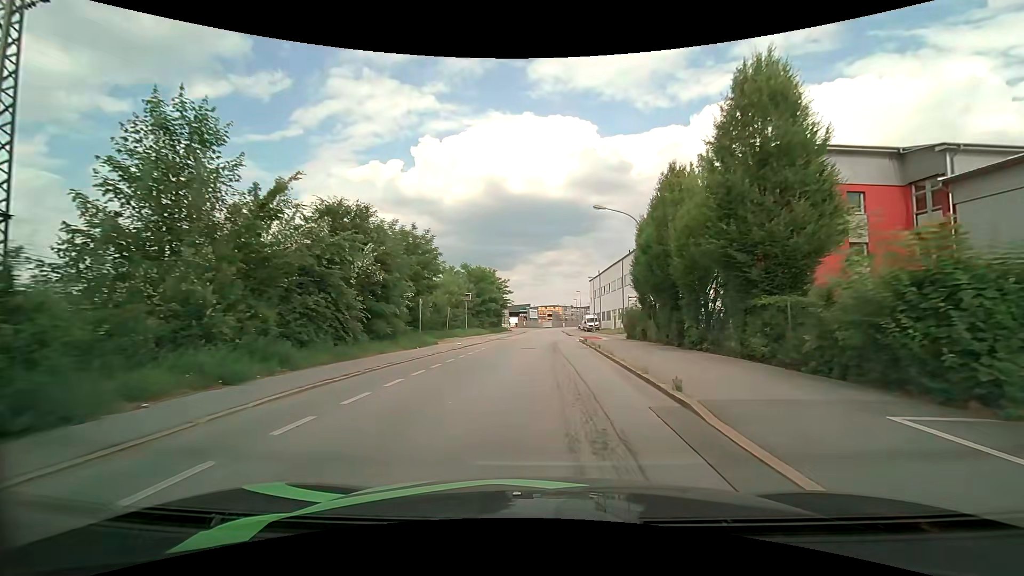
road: residential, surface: asphalt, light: Day
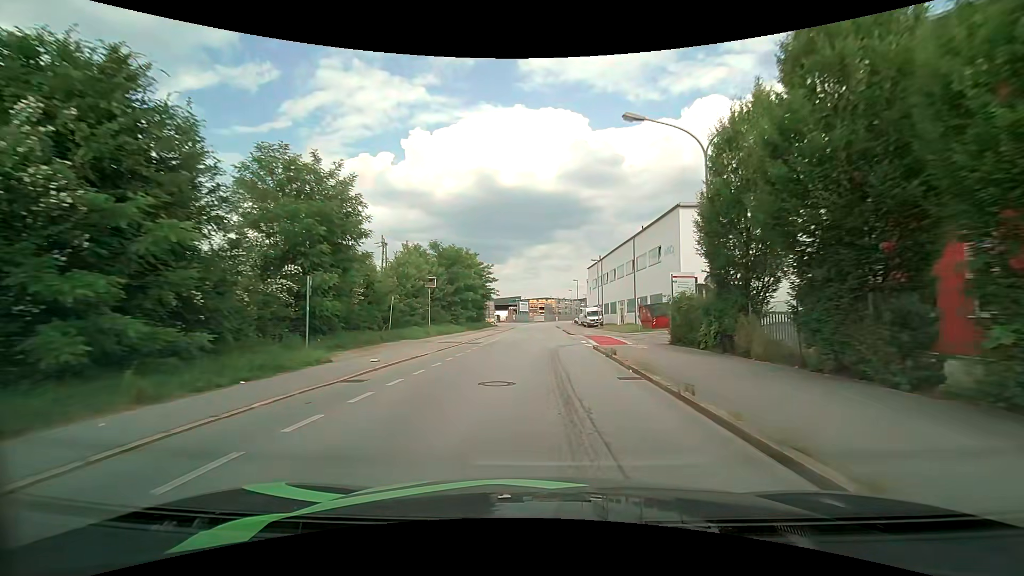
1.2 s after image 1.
(+0.1, +14.1) m; +1°
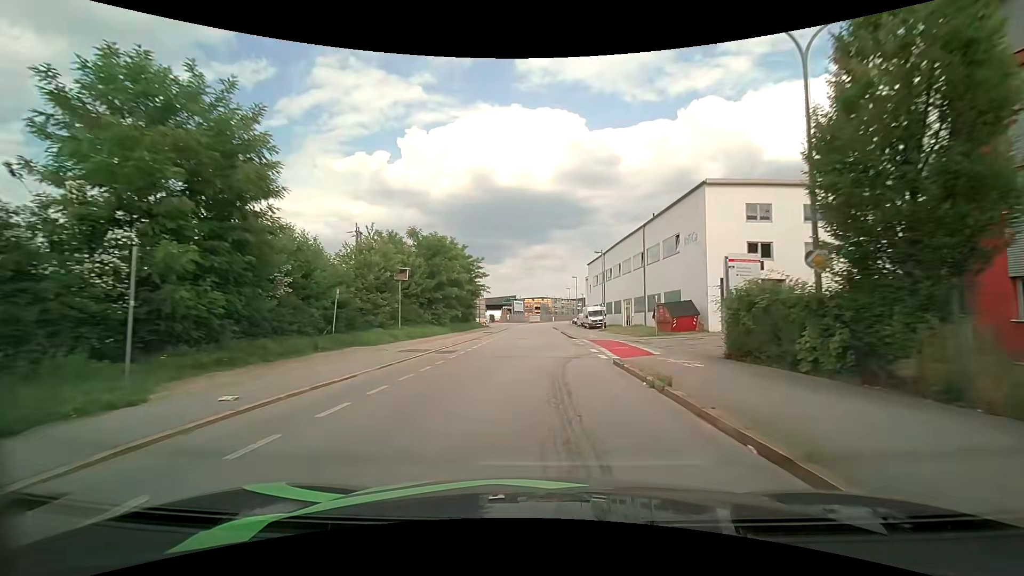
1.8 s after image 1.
(0.0, +7.1) m; 0°
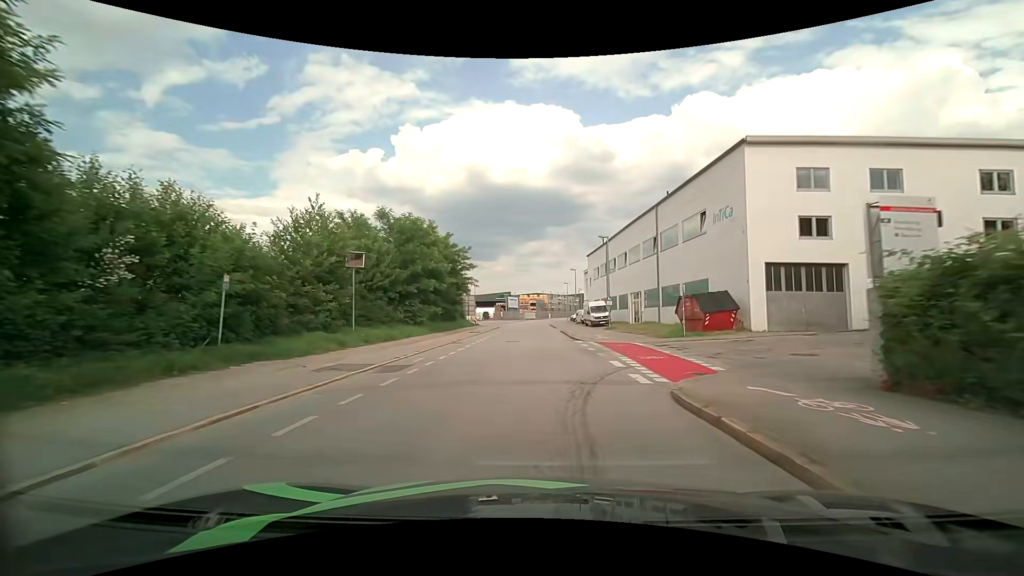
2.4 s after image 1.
(+0.1, +7.1) m; 0°
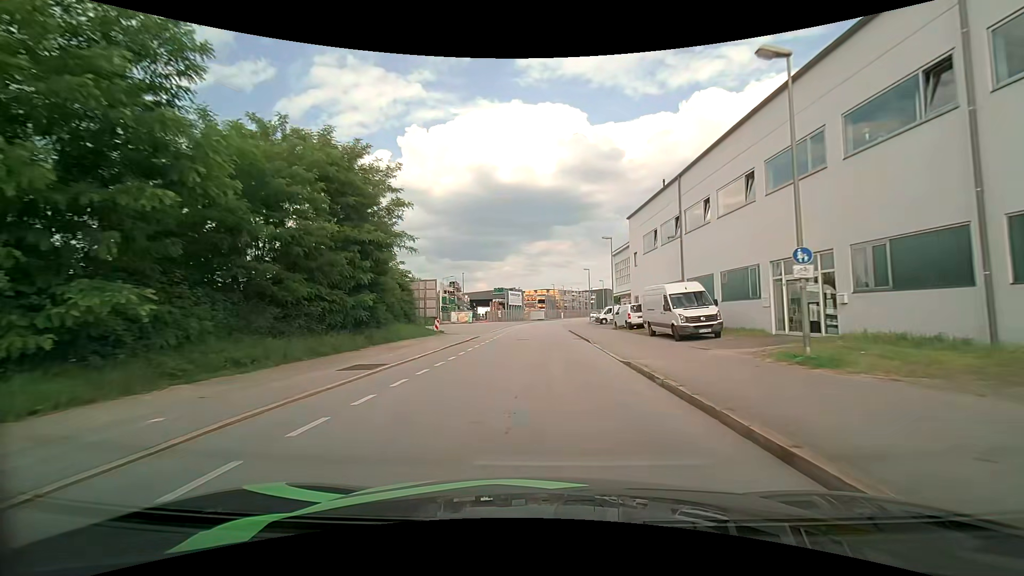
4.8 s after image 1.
(0.0, +28.5) m; -1°
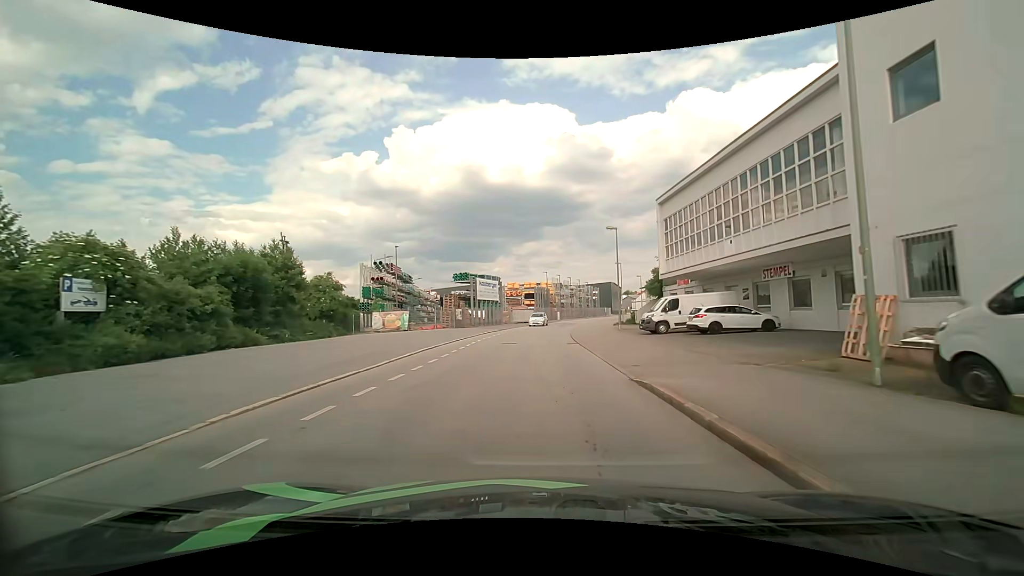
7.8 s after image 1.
(+0.4, +33.7) m; +1°
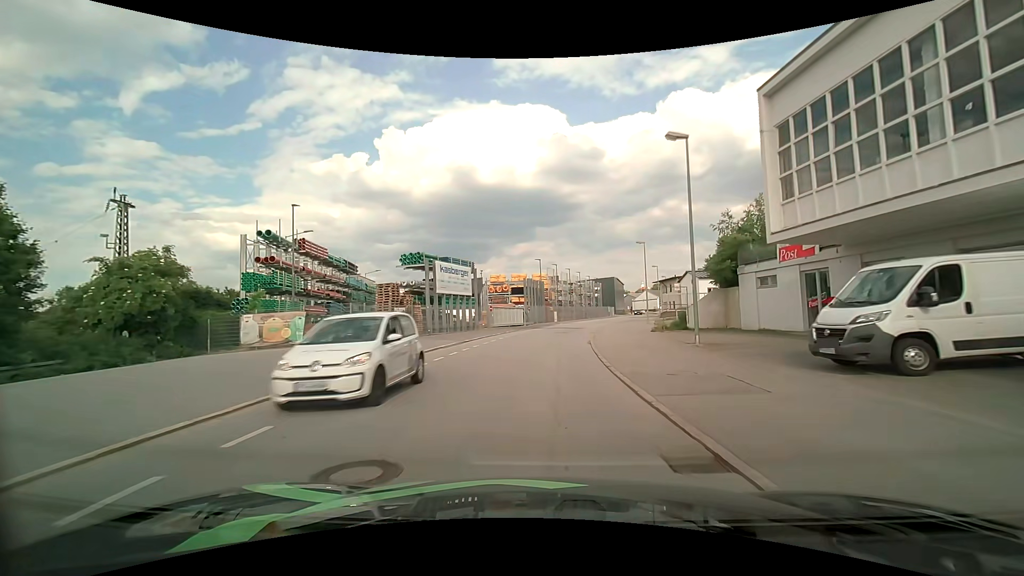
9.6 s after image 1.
(+0.1, +19.4) m; +1°
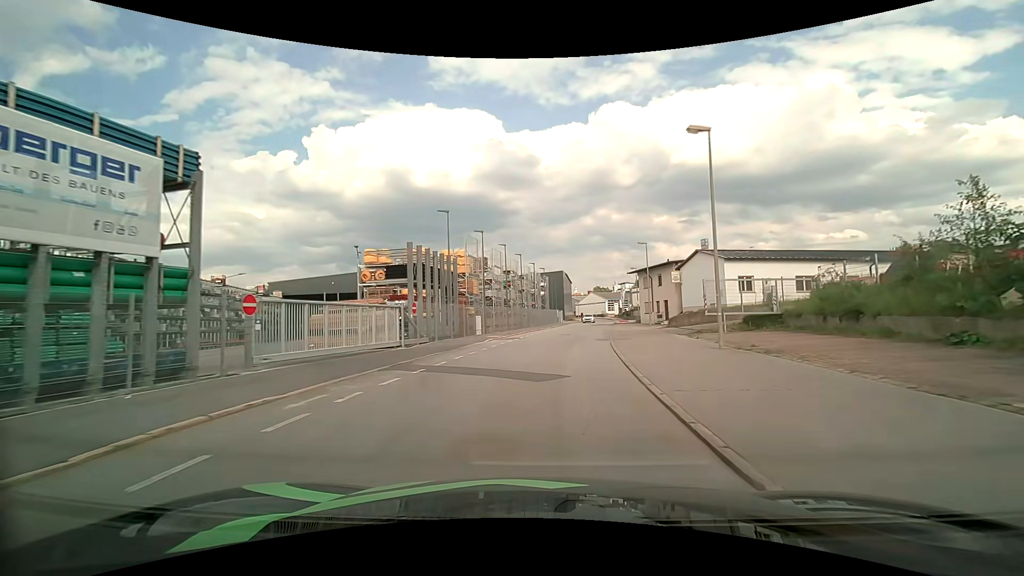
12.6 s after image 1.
(+1.6, +31.4) m; +7°
(0, +10) (+1, +20) (+2, +30) (+4, +40) (+5, +50) (+7, +60) (+8, +69) (+10, +79) (+12, +89) (+13, +99) m
